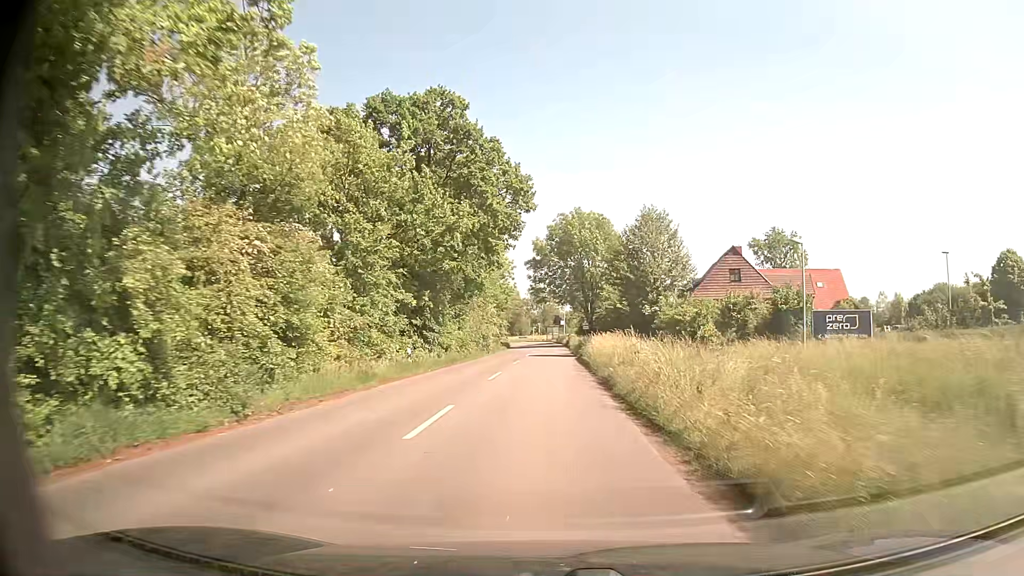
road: secondary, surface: asphalt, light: Day
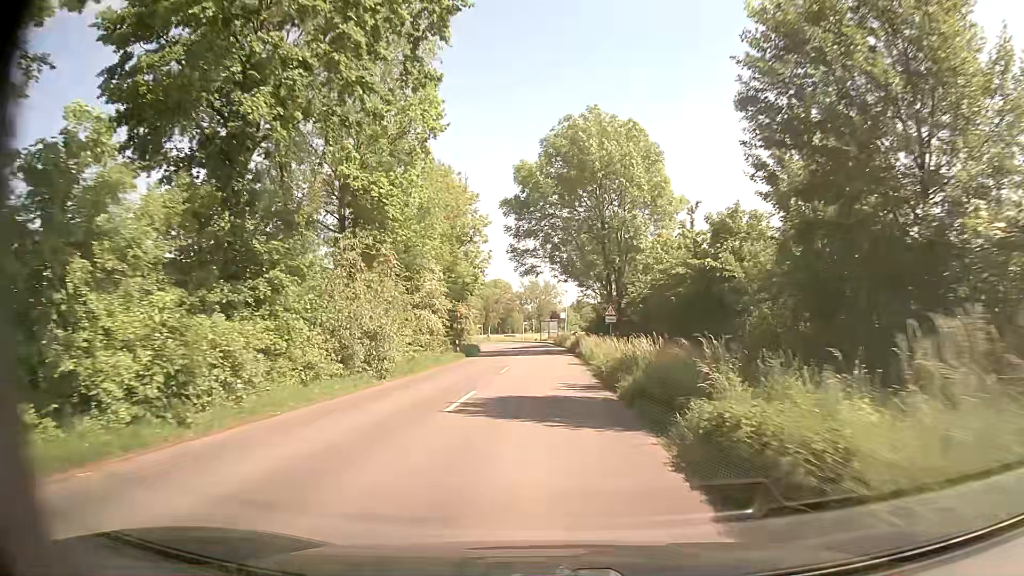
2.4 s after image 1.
(0.0, +32.8) m; +1°
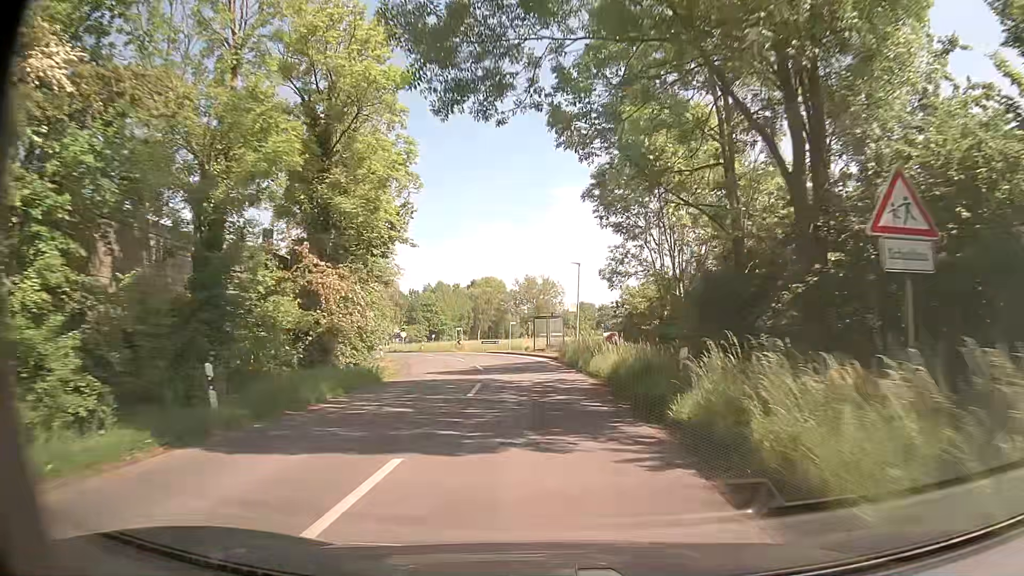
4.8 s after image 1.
(-0.3, +32.2) m; -1°
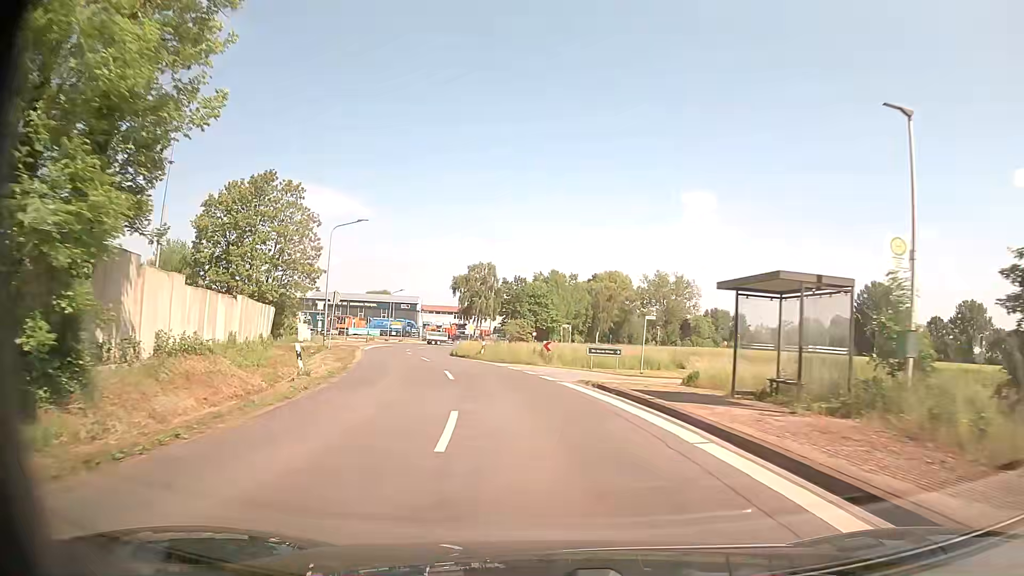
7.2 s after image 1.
(-2.0, +31.7) m; -10°
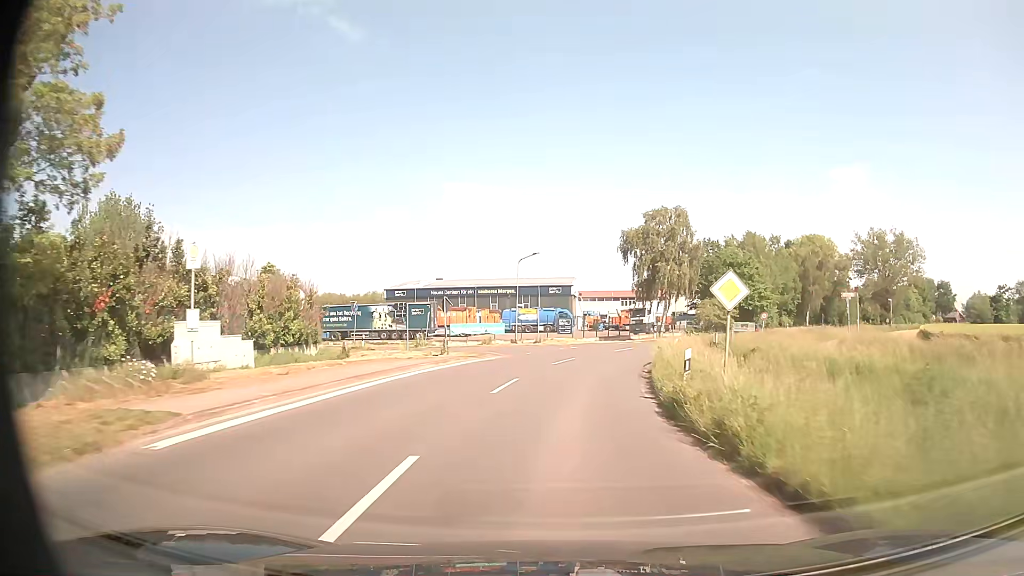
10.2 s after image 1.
(-6.1, +40.2) m; -14°
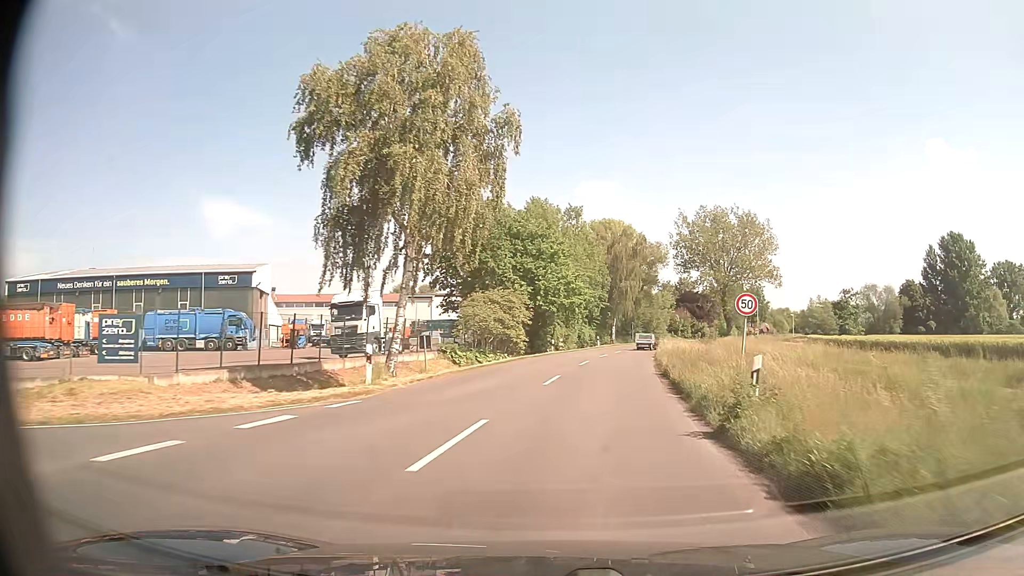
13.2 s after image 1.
(+6.4, +42.2) m; +22°
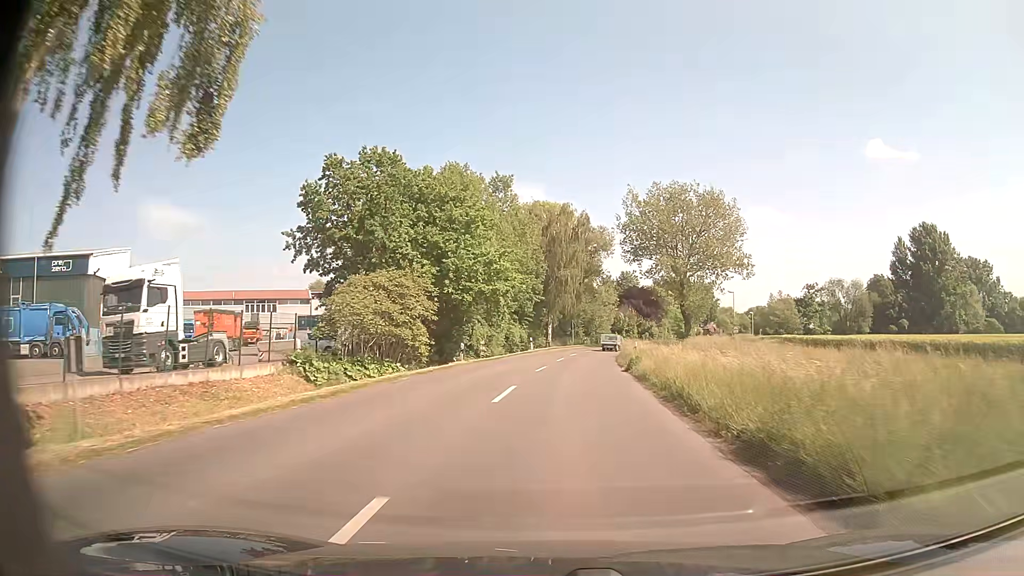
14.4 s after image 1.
(+1.1, +17.0) m; +6°
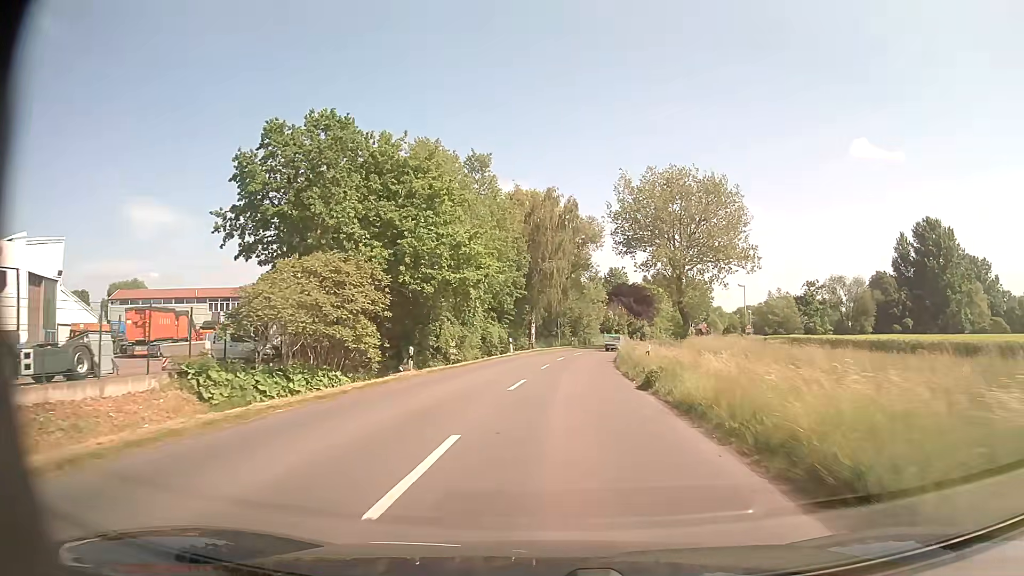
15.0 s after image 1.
(+0.1, +8.4) m; +2°
(0, +10) (0, +20) (+1, +30) (+2, +40) (+3, +50) (+5, +60) (+7, +69) (+10, +79) (+13, +89) (+17, +98) m
